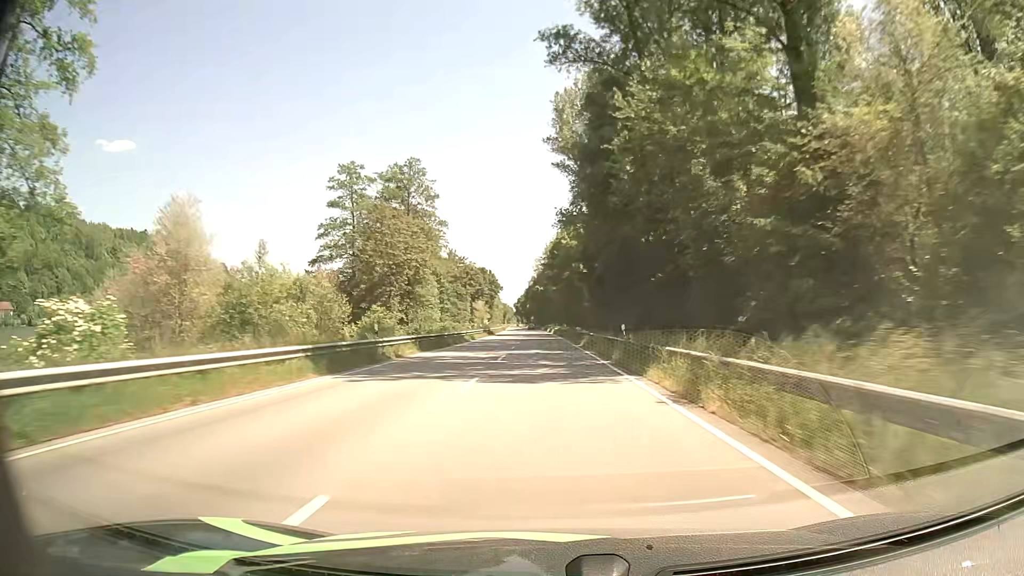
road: primary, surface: asphalt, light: Day
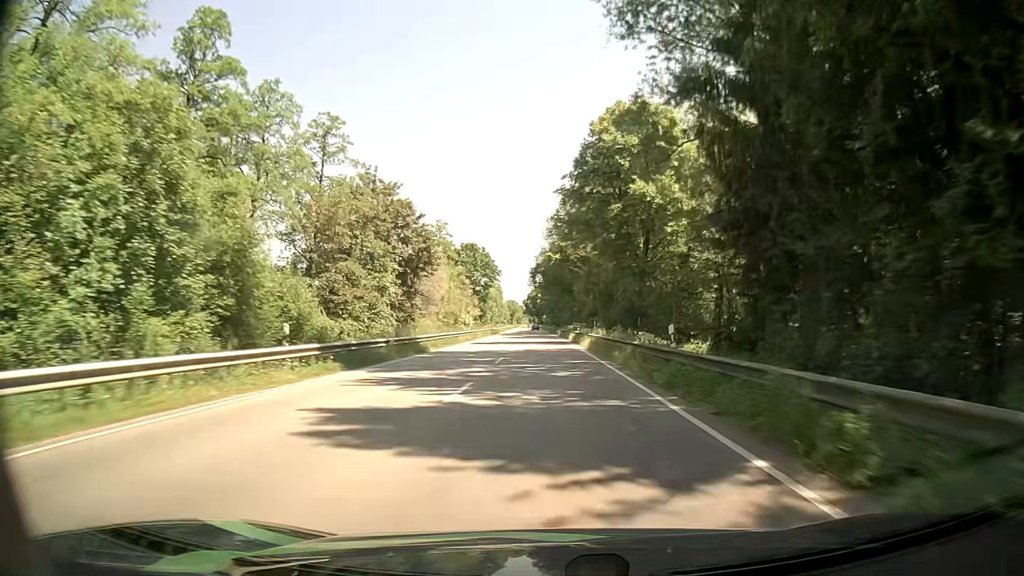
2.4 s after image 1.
(-0.7, +61.2) m; -1°
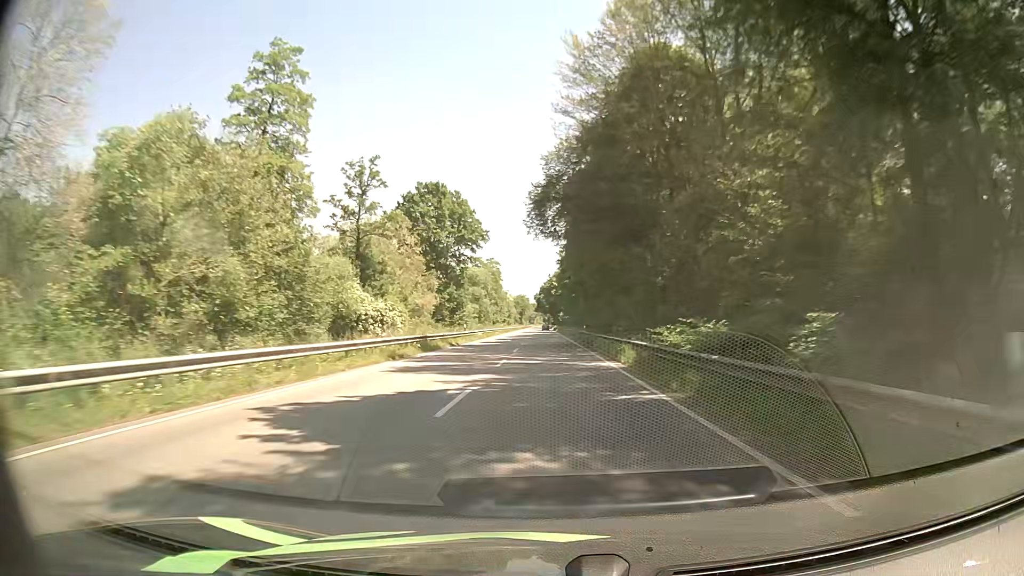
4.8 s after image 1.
(-0.7, +61.5) m; -1°
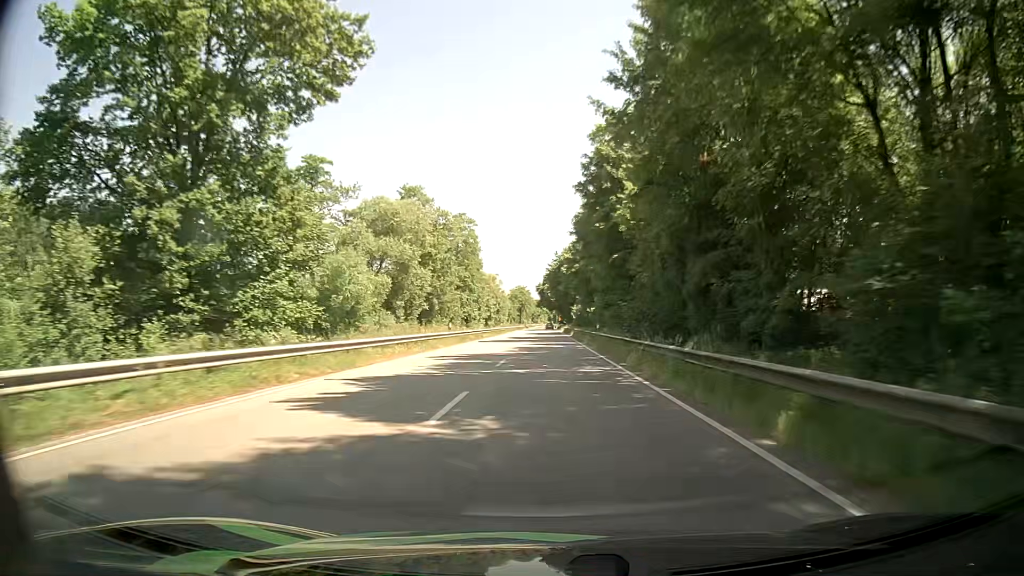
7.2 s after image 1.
(-0.3, +60.2) m; 0°
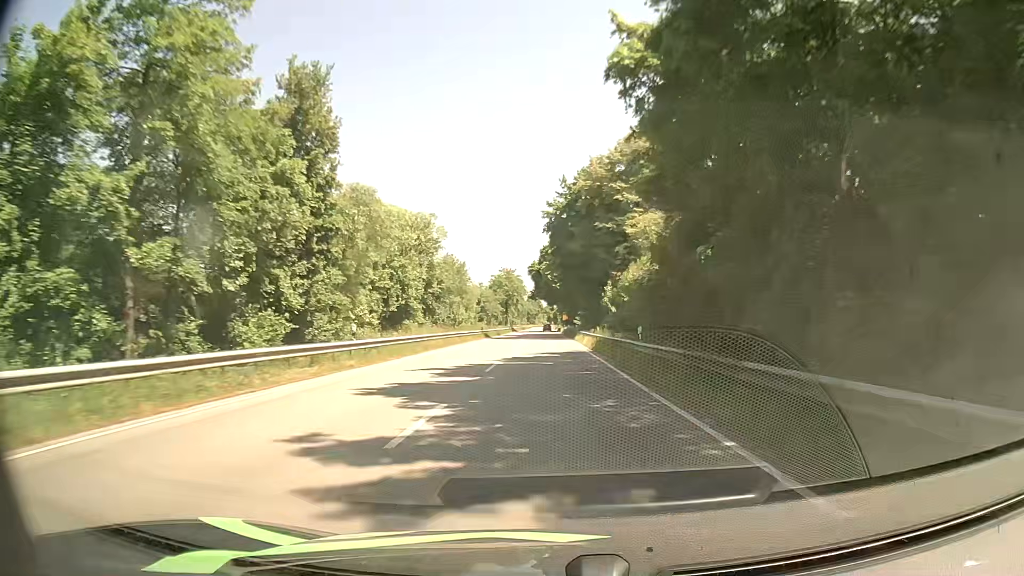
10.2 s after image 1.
(-0.3, +73.2) m; 0°
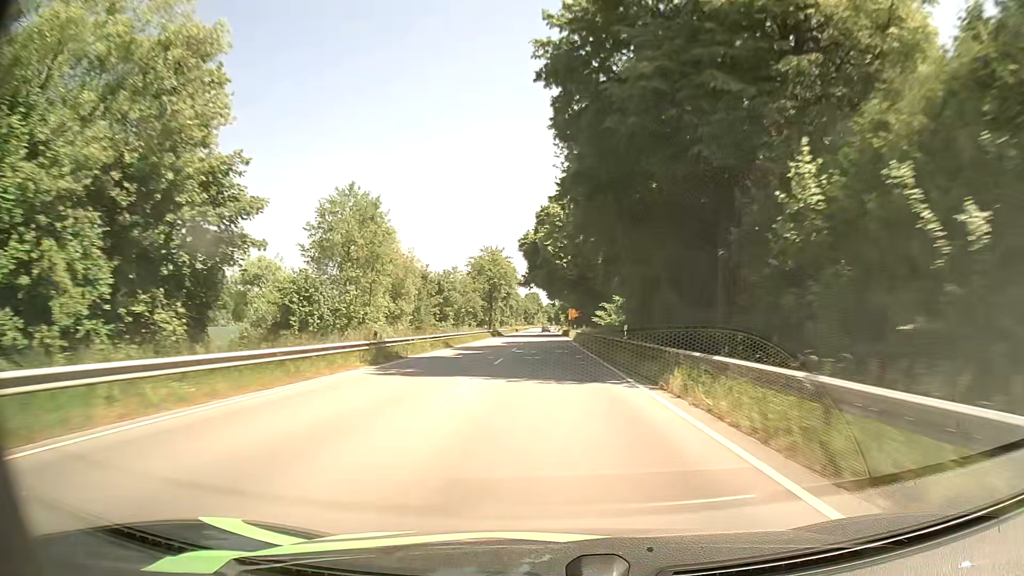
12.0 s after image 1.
(0.0, +43.8) m; 0°
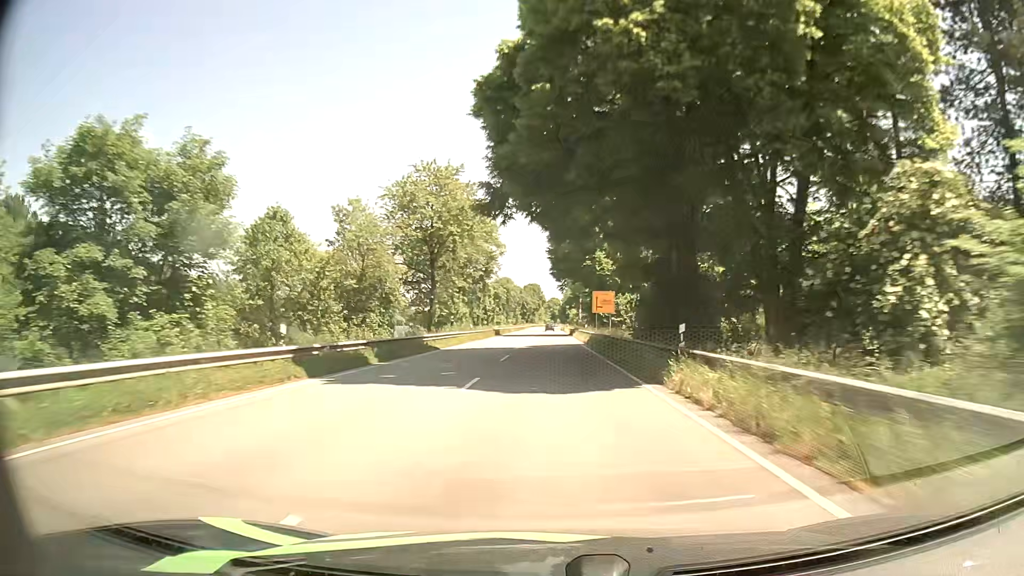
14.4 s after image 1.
(0.0, +58.4) m; 0°
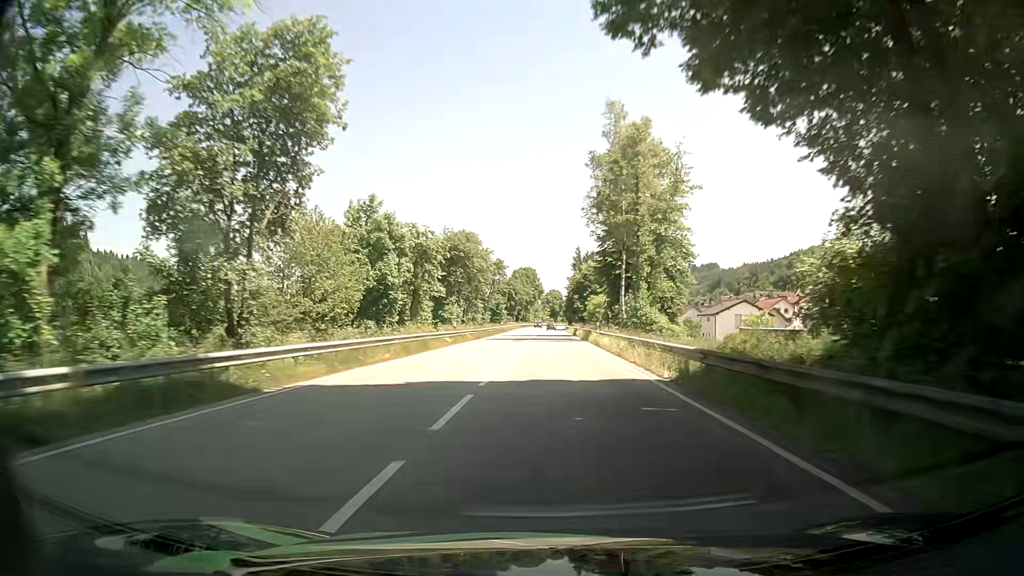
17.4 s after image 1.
(-0.3, +70.7) m; 0°
(0, +10) (0, +20) (0, +30) (0, +40) (0, +50) (+1, +60) (+1, +70) (+1, +80) (+1, +90) (+1, +100) m
